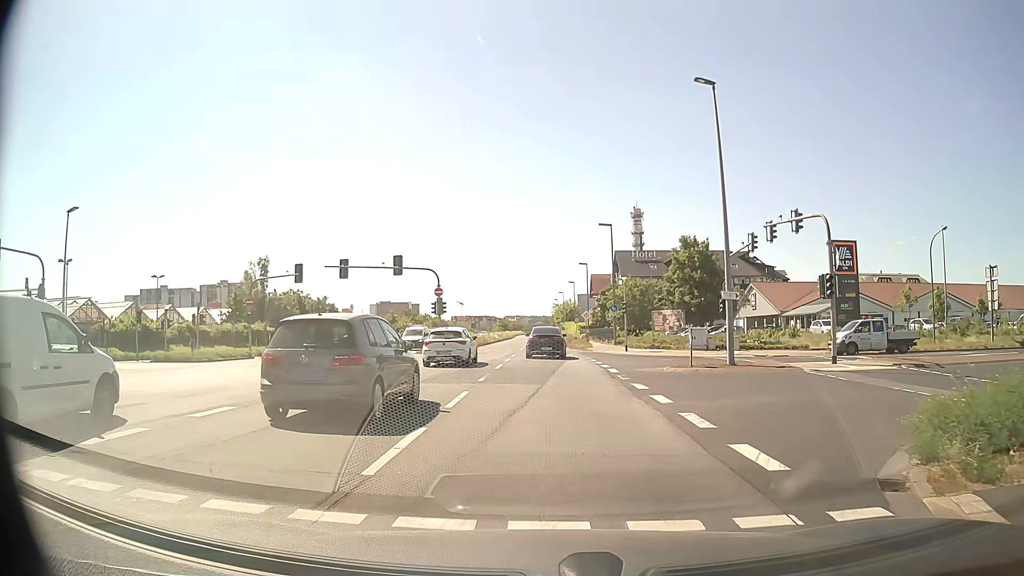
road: primary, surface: asphalt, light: Day
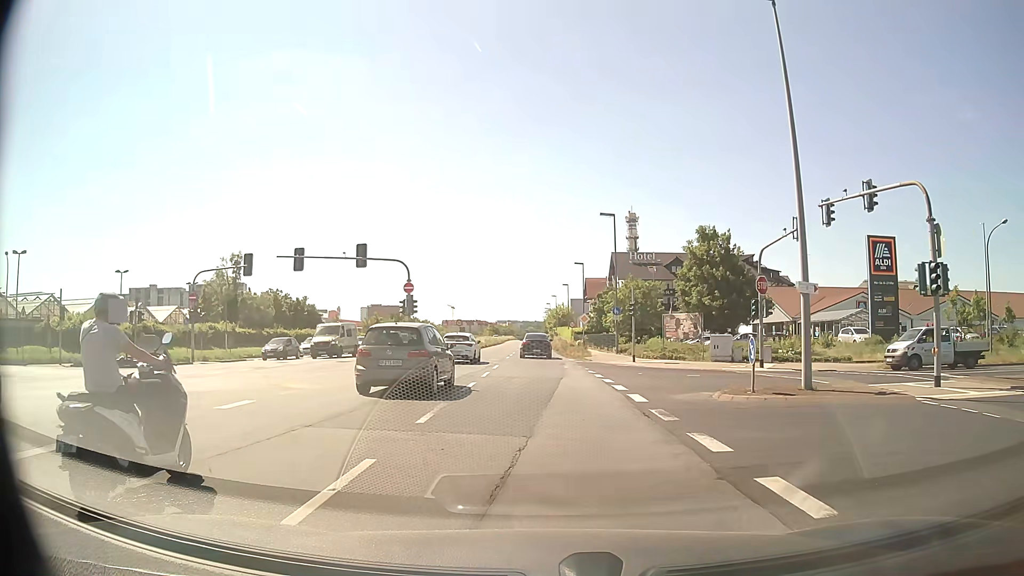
(0.0, +7.9) m; 0°
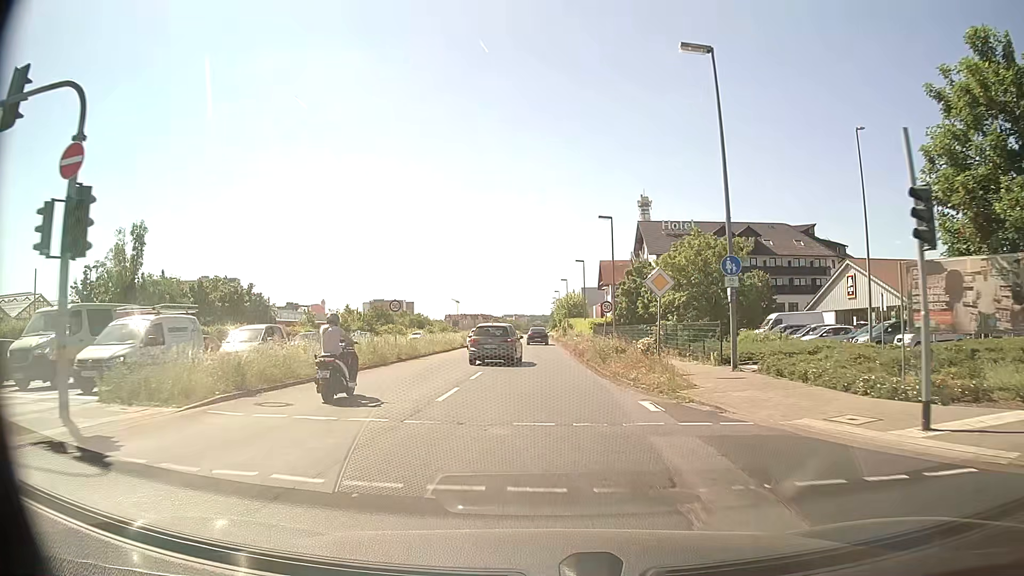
(+0.2, +29.1) m; 0°
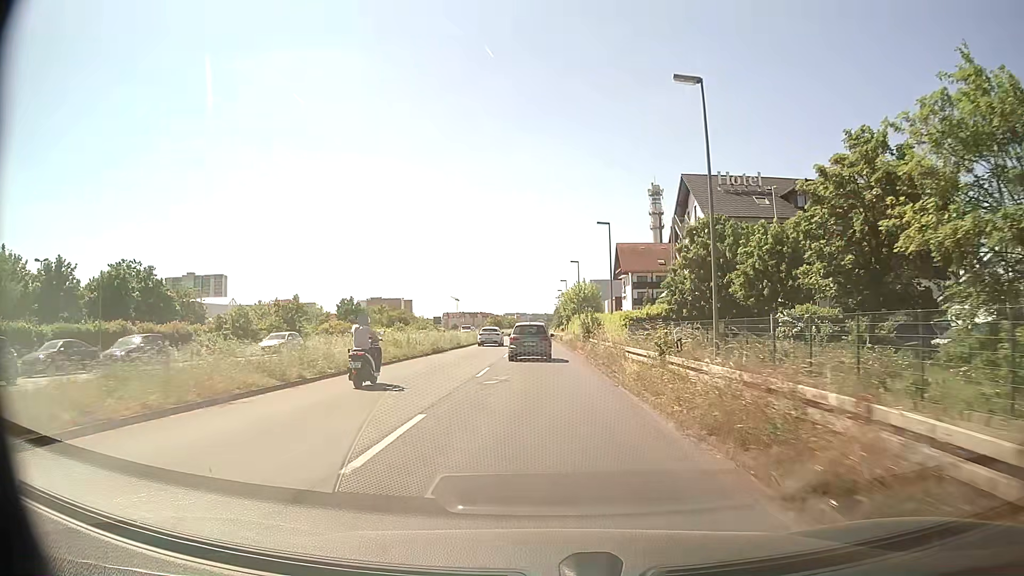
(-0.1, +30.5) m; 0°
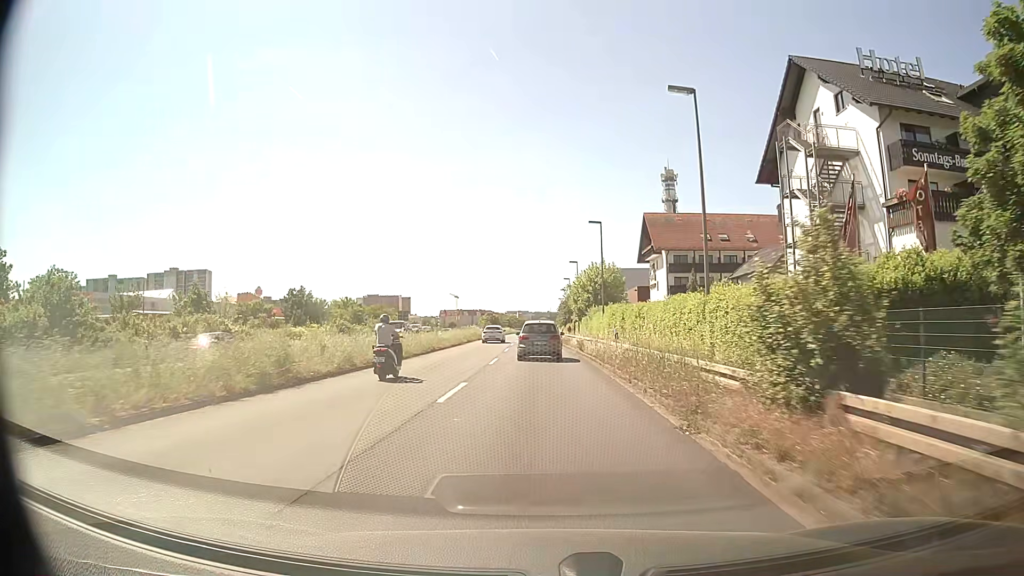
(0.0, +32.3) m; 0°
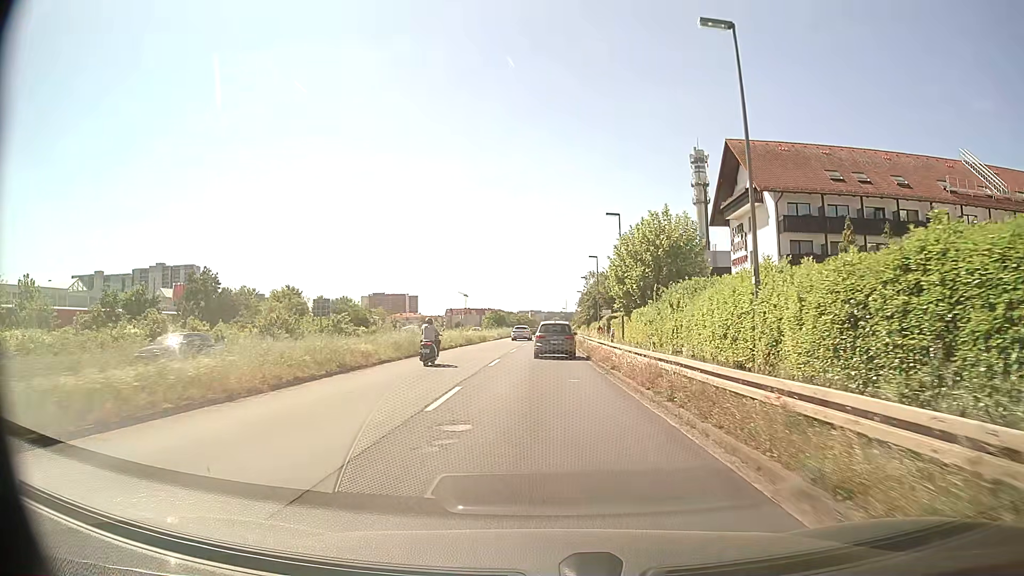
(-0.4, +38.8) m; -1°
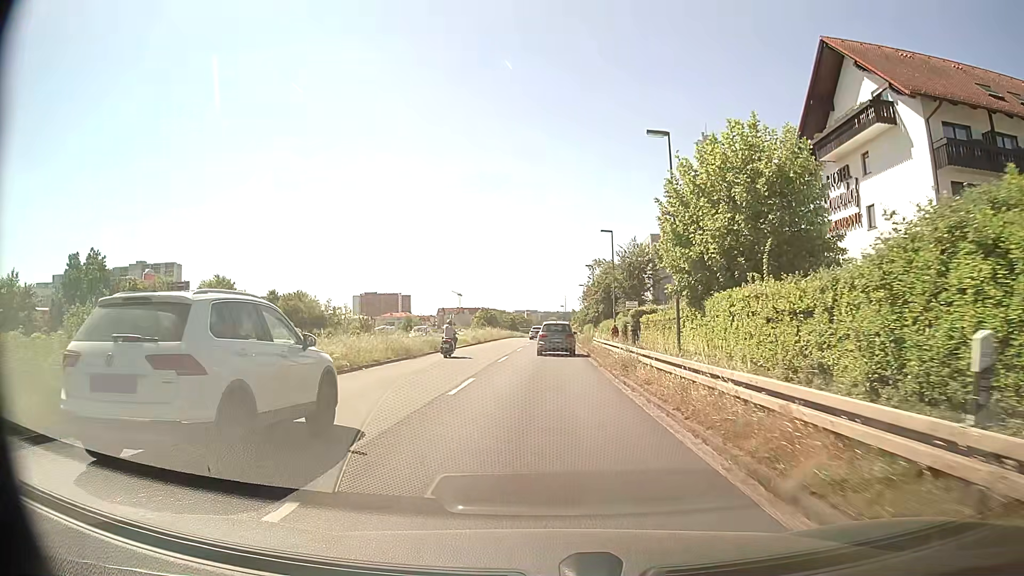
(0.0, +22.4) m; +1°
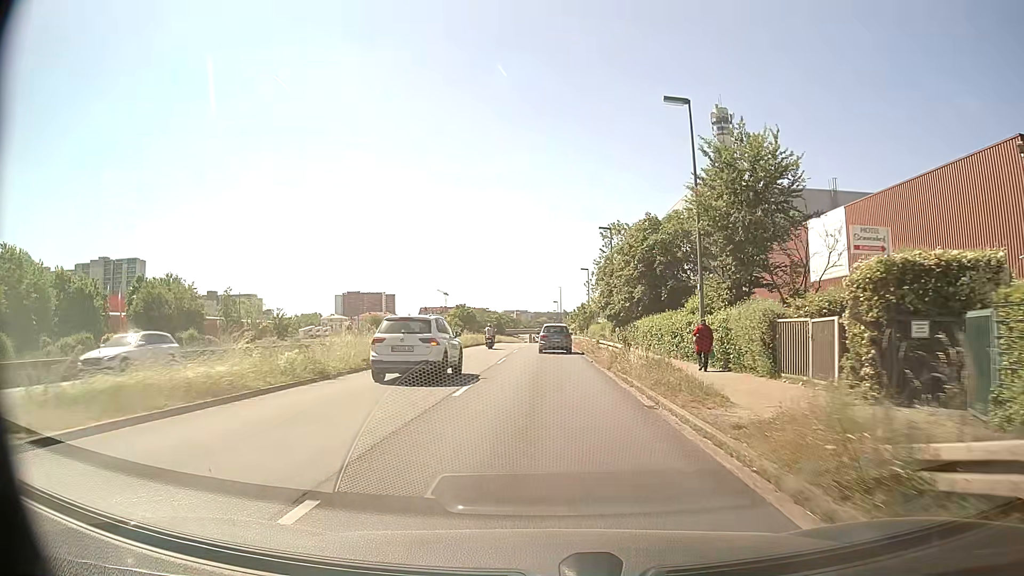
(0.0, +37.1) m; 0°
(0, +10) (0, +20) (0, +30) (0, +40) (0, +50) (0, +60) (0, +70) (0, +80) (0, +90) (+1, +100) m
